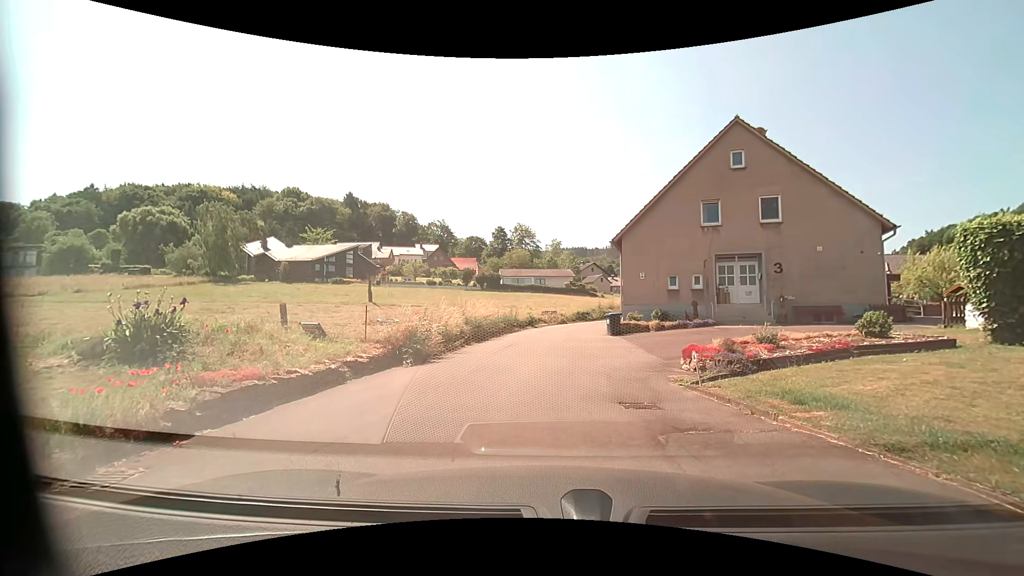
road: residential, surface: asphalt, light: Day
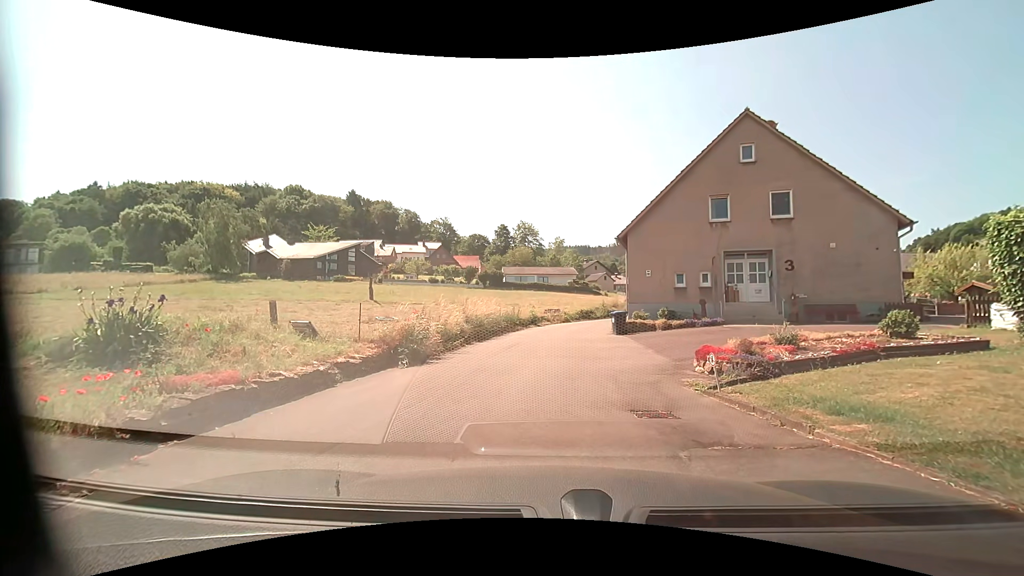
(0.0, +0.6) m; 0°
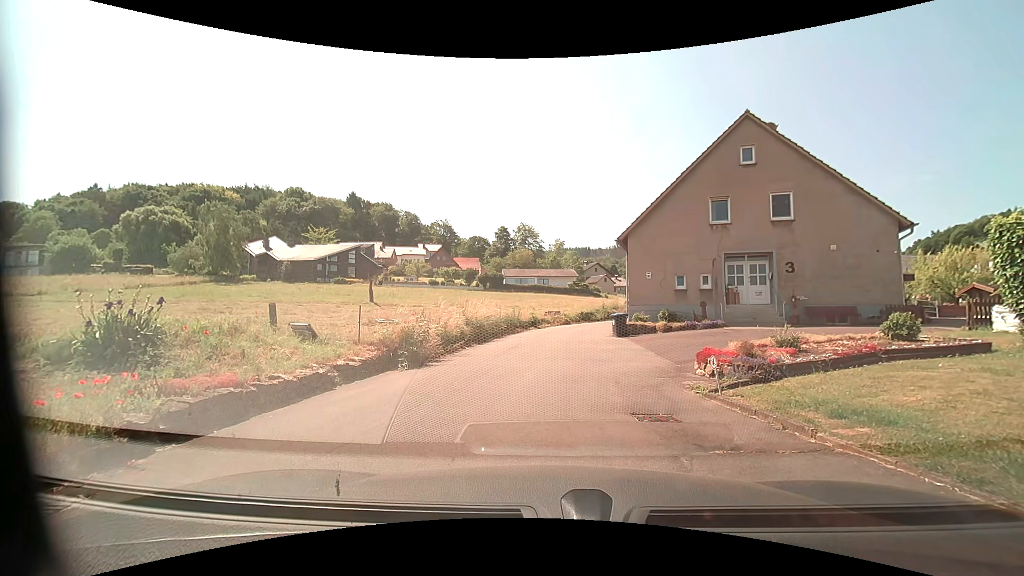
(0.0, +0.1) m; 0°
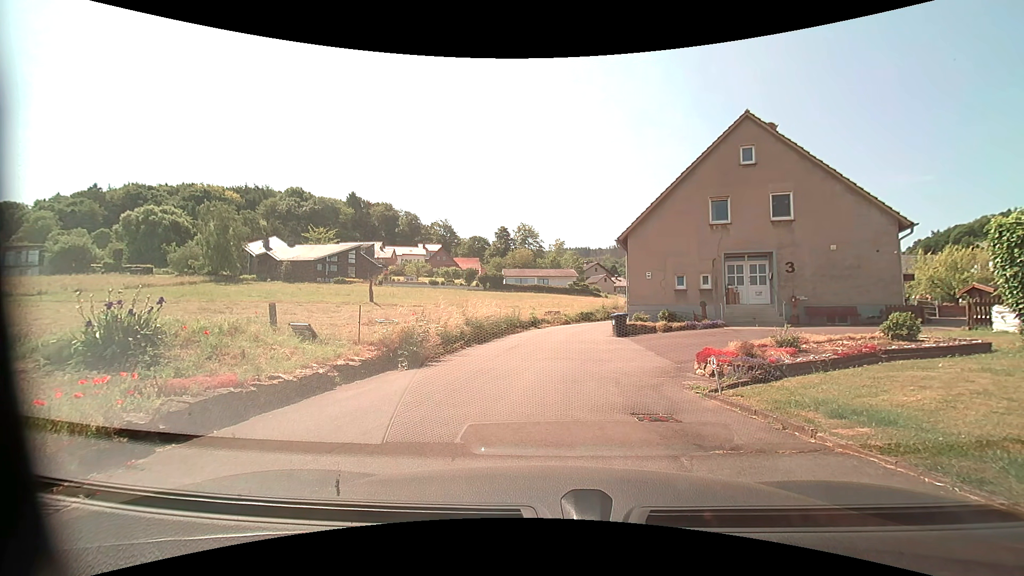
(0.0, 0.0) m; 0°
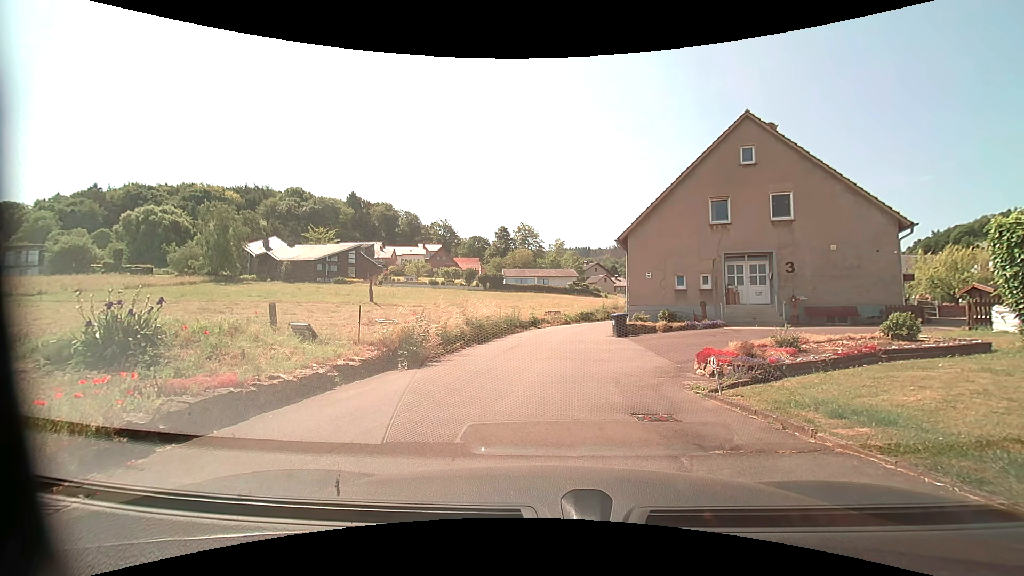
(0.0, 0.0) m; 0°
